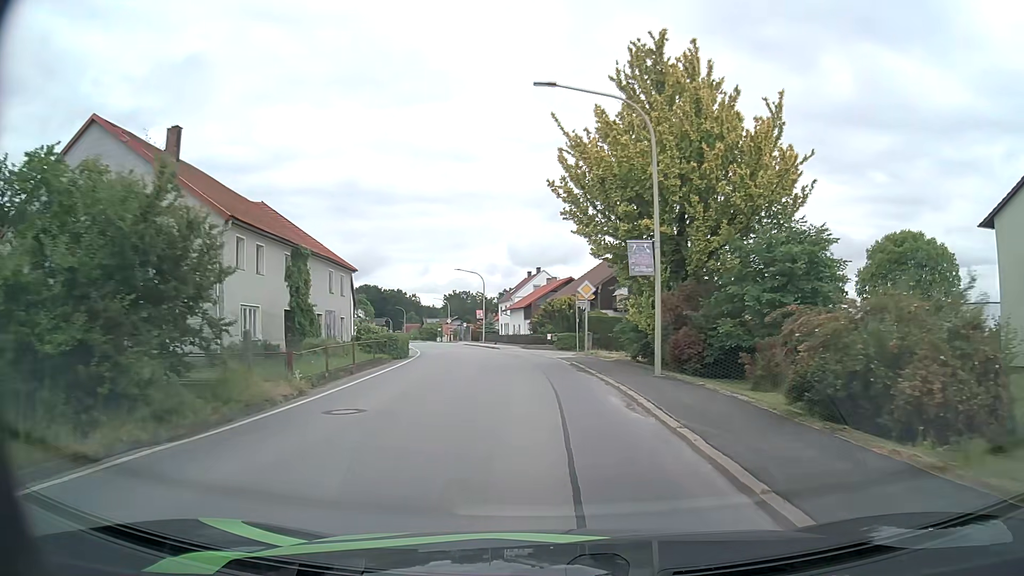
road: secondary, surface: asphalt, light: Day
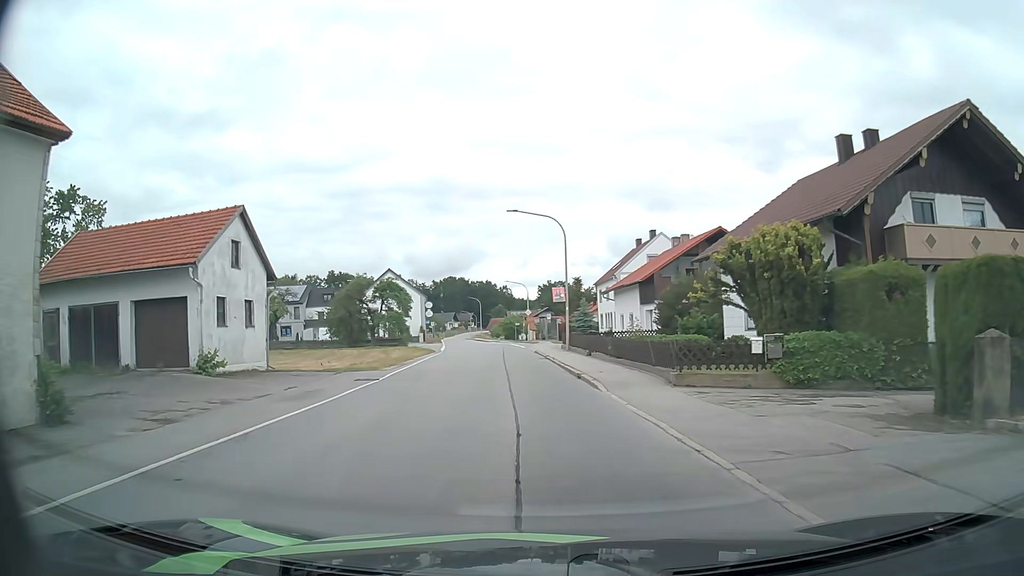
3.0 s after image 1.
(-1.8, +32.1) m; -8°
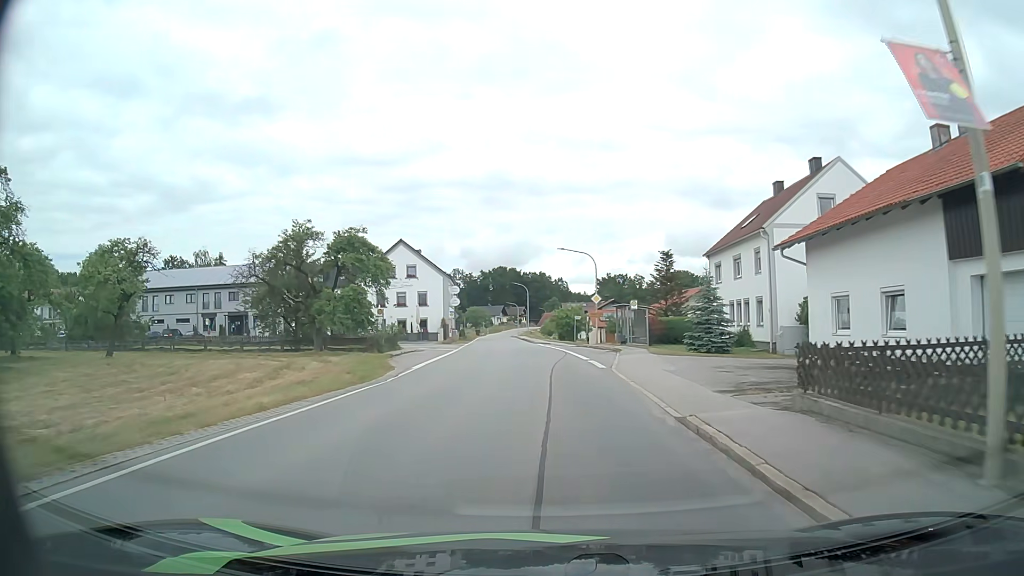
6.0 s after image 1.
(-2.0, +30.8) m; -5°
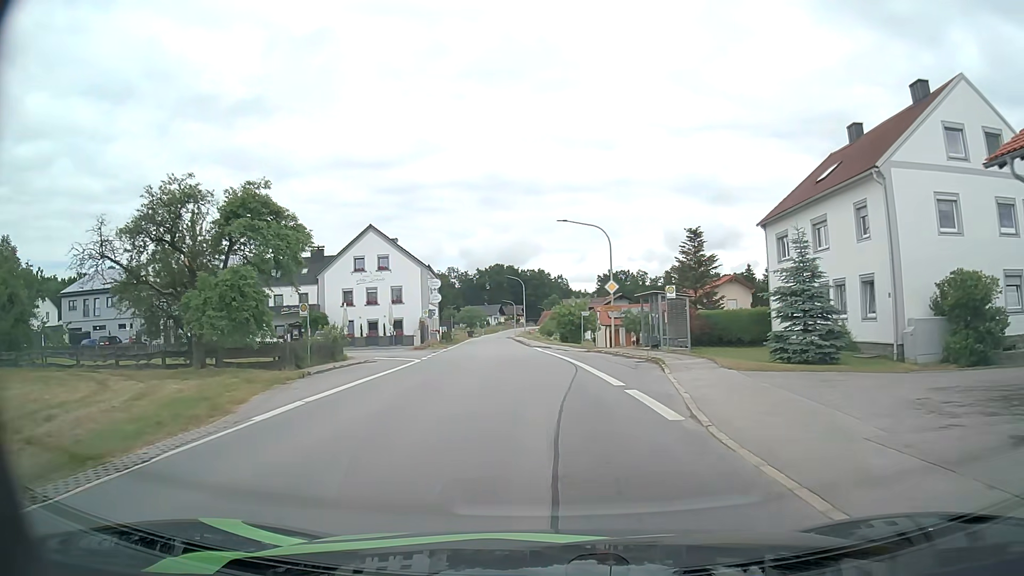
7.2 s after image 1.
(+0.1, +13.5) m; 0°
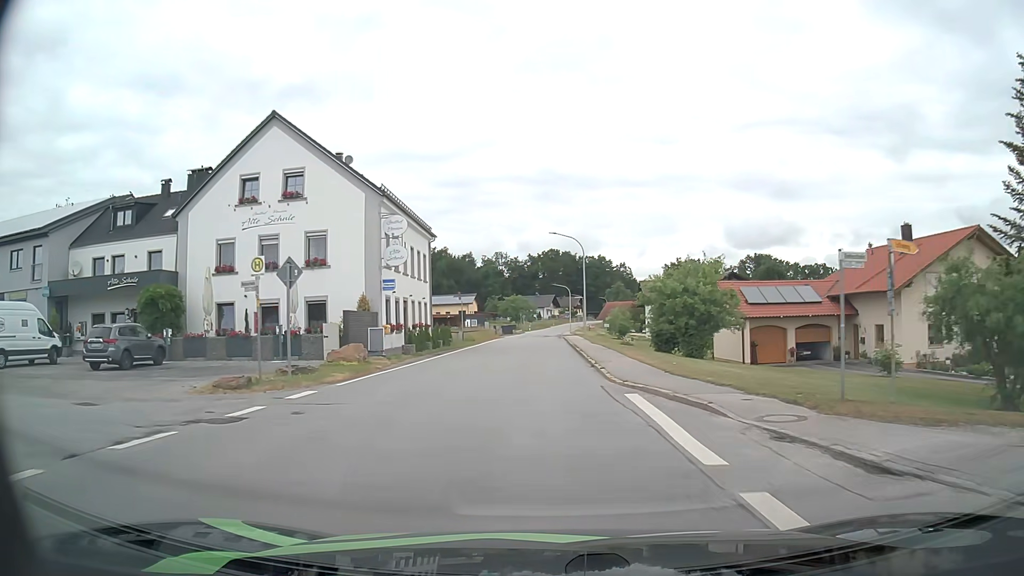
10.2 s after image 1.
(-1.4, +36.6) m; -5°
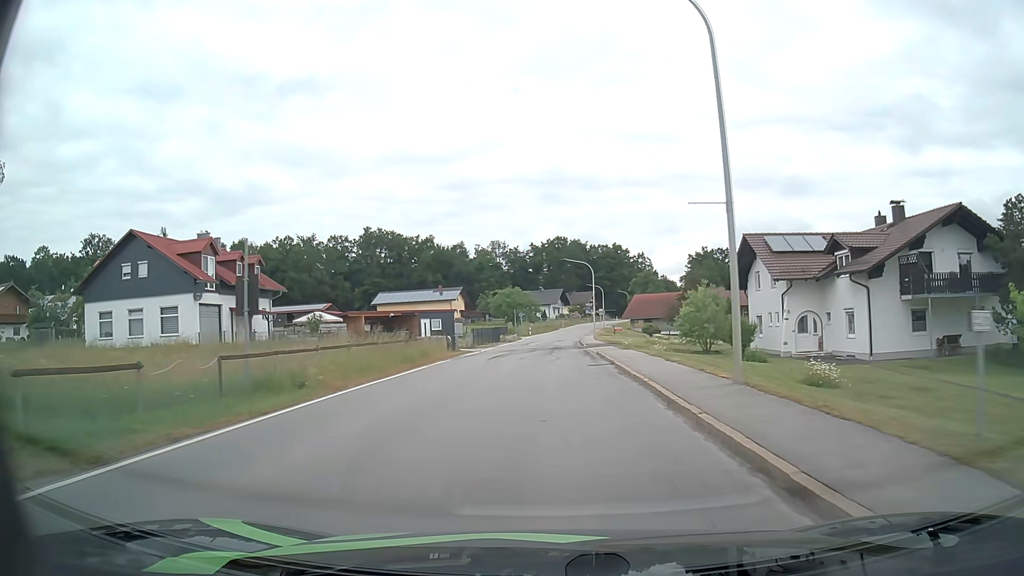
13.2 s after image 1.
(-0.5, +40.0) m; -1°
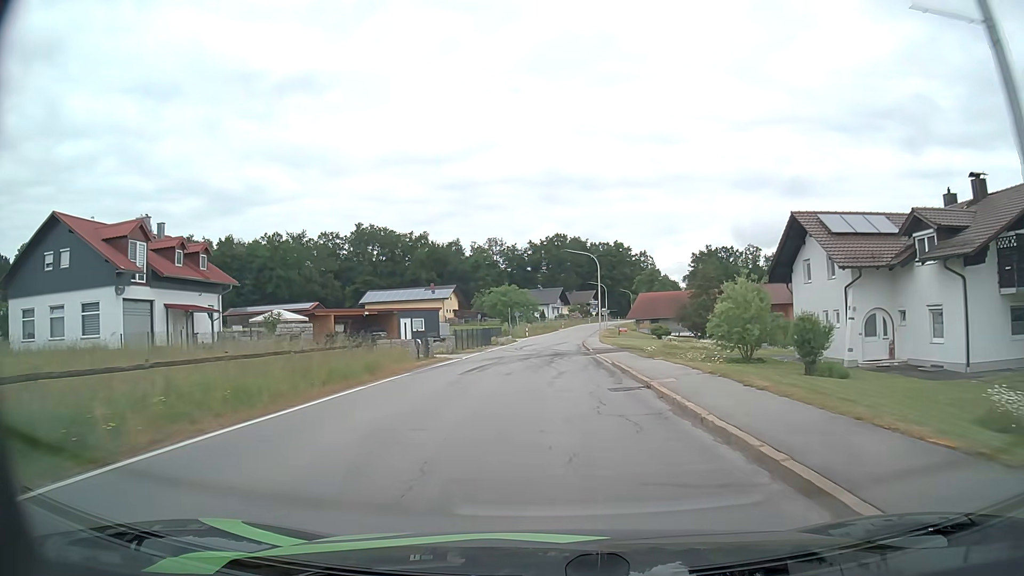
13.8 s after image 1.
(0.0, +8.1) m; 0°
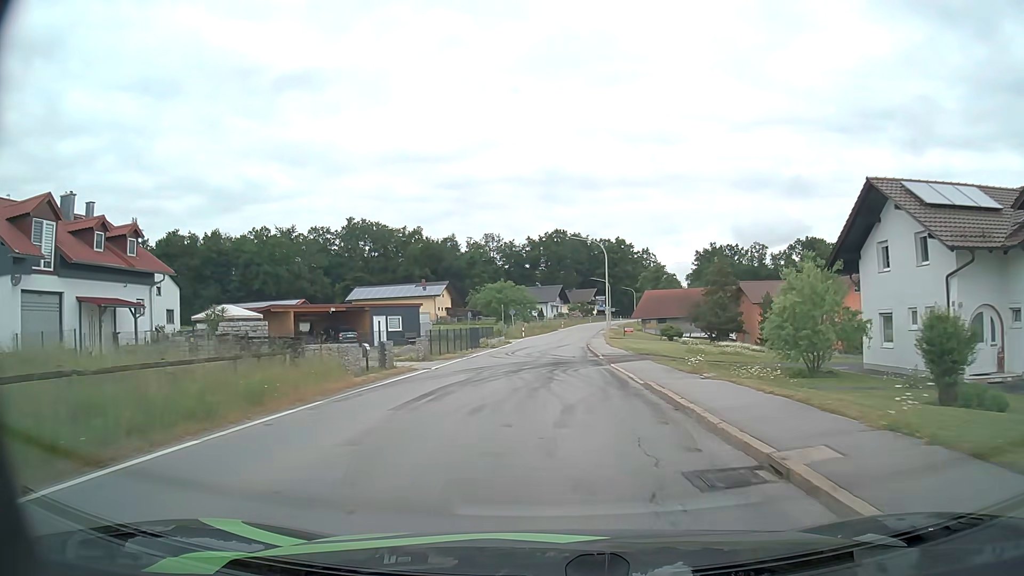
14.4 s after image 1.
(0.0, +7.9) m; 0°
